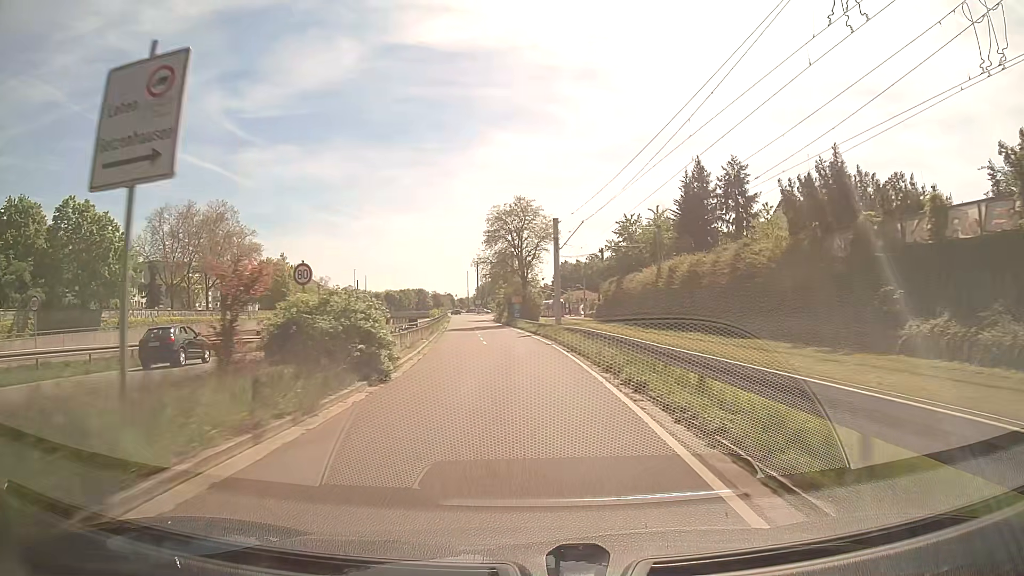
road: trunk_link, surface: asphalt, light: Day
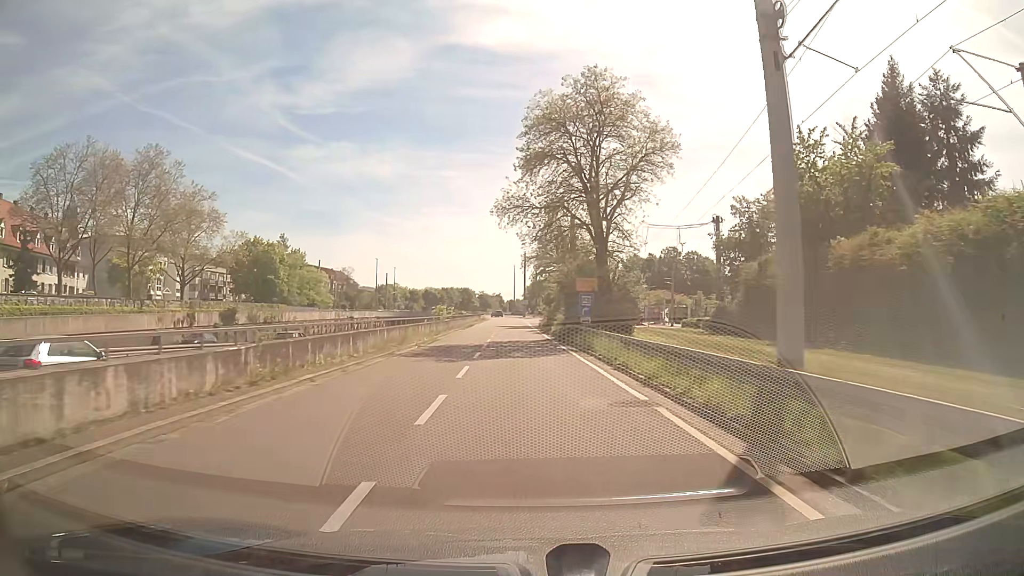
(-1.4, +36.8) m; -5°
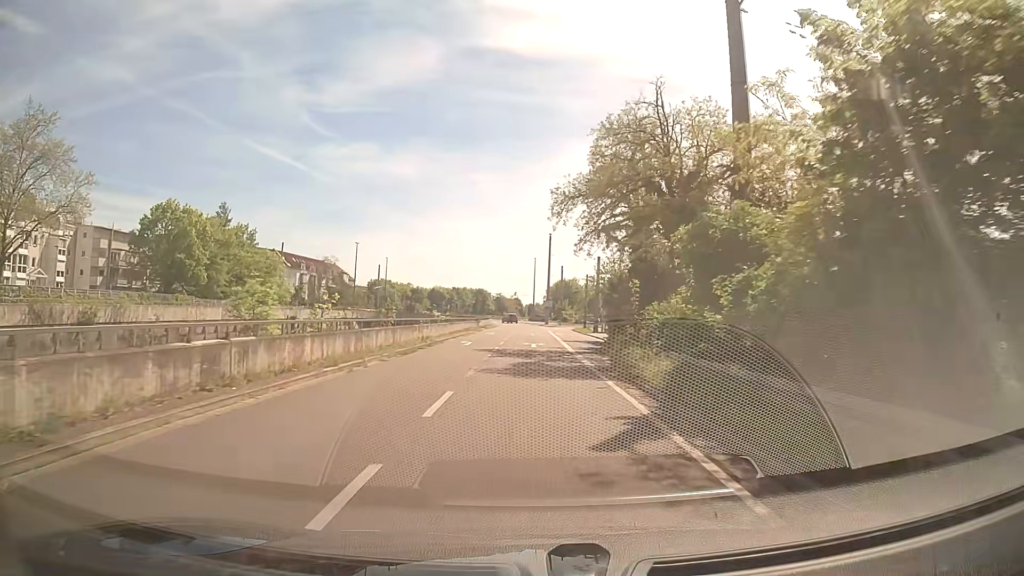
(-0.7, +40.8) m; -2°
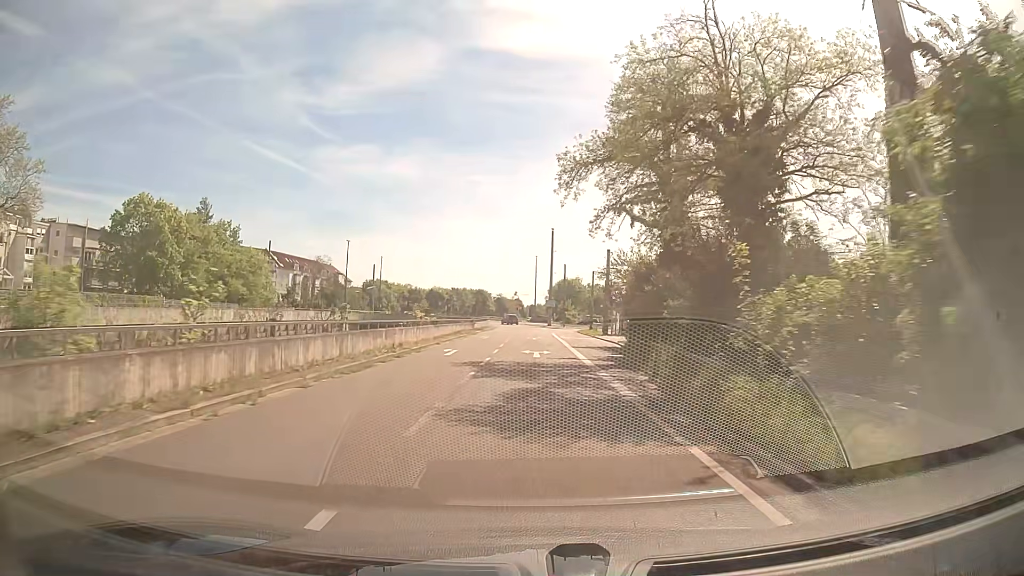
(0.0, +7.4) m; 0°
(0, +10) (0, +20) (0, +30) (0, +40) (0, +50) (0, +60) (0, +70) (0, +80) (0, +90) (-1, +100) m
